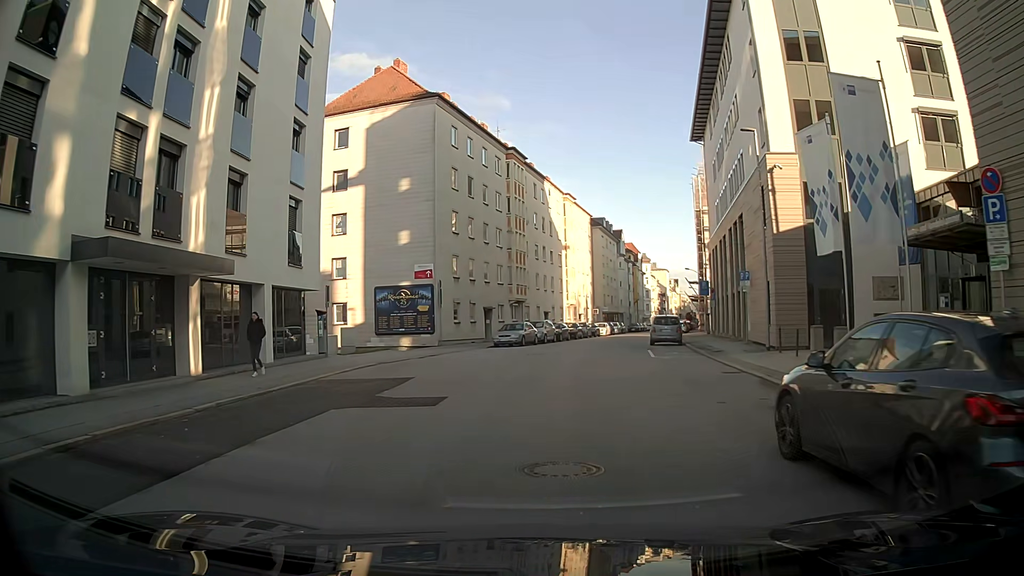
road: tertiary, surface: asphalt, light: Day
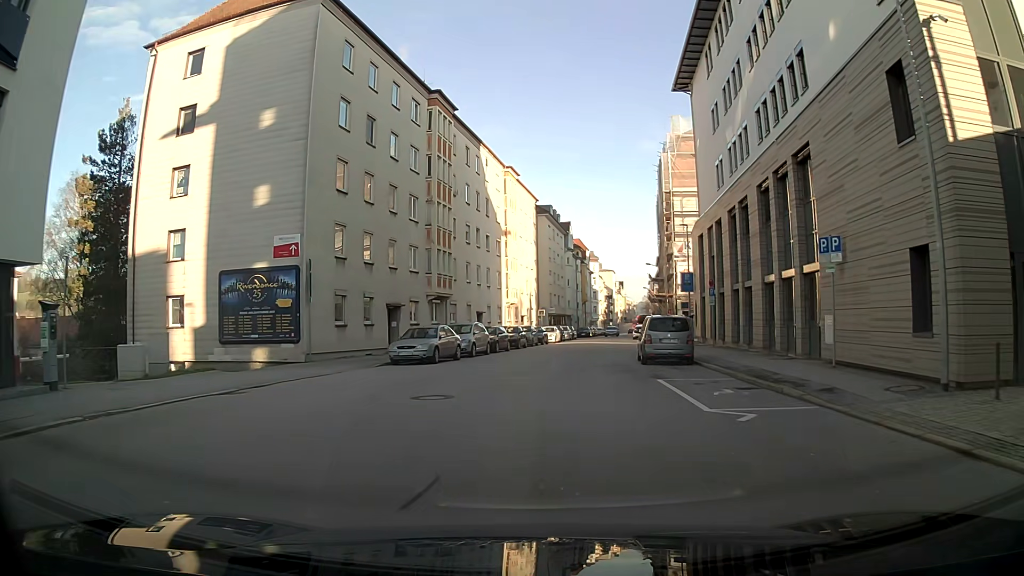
(+0.4, +14.2) m; +4°
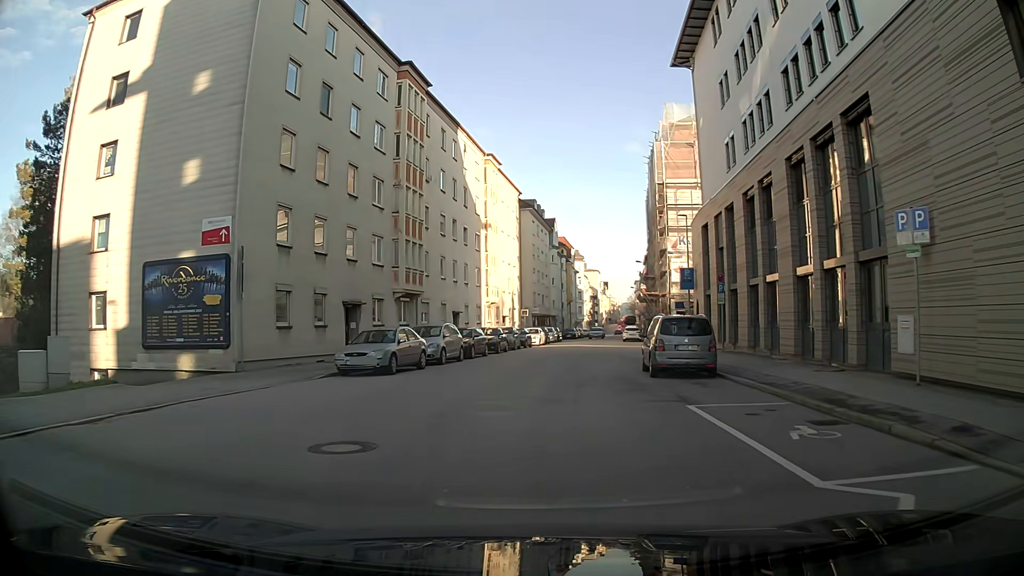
(+0.1, +4.8) m; +2°
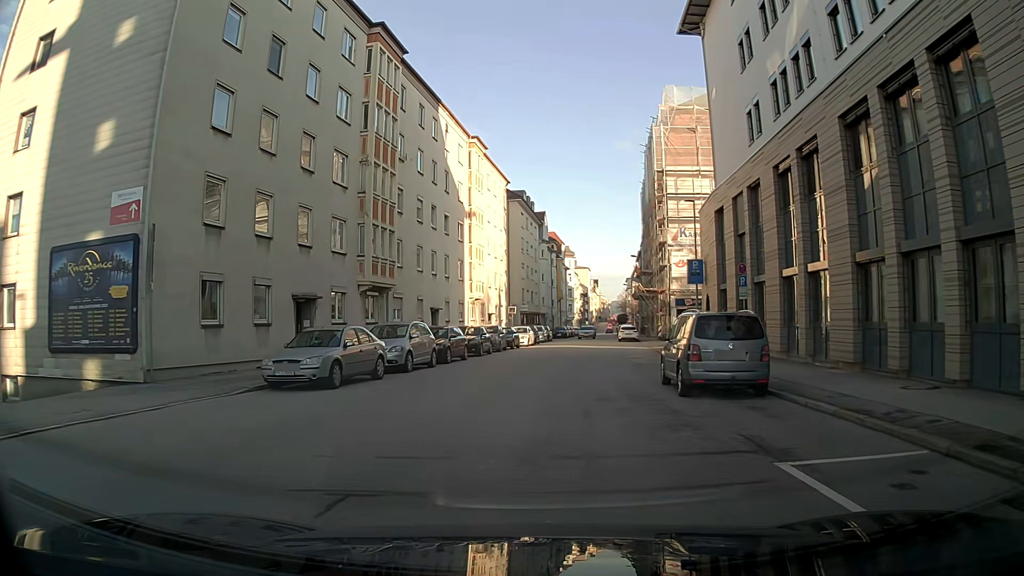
(0.0, +4.8) m; +1°
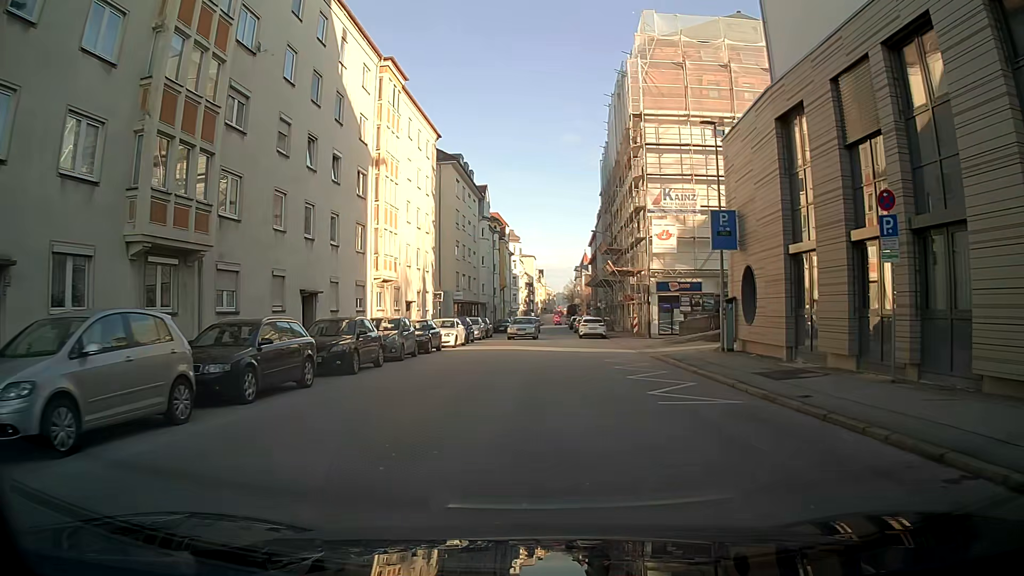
(+0.8, +14.3) m; +5°
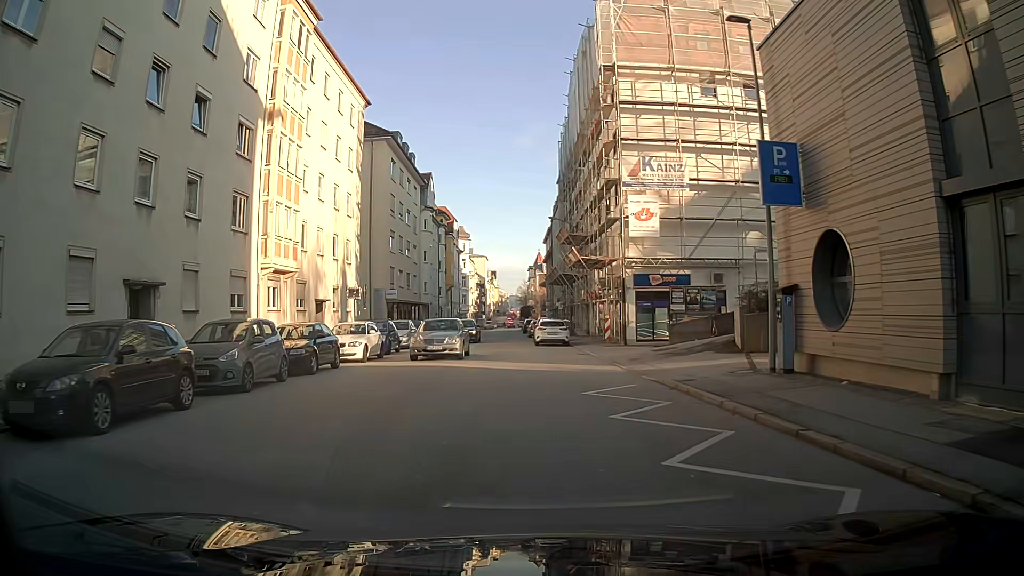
(+0.2, +9.1) m; +2°
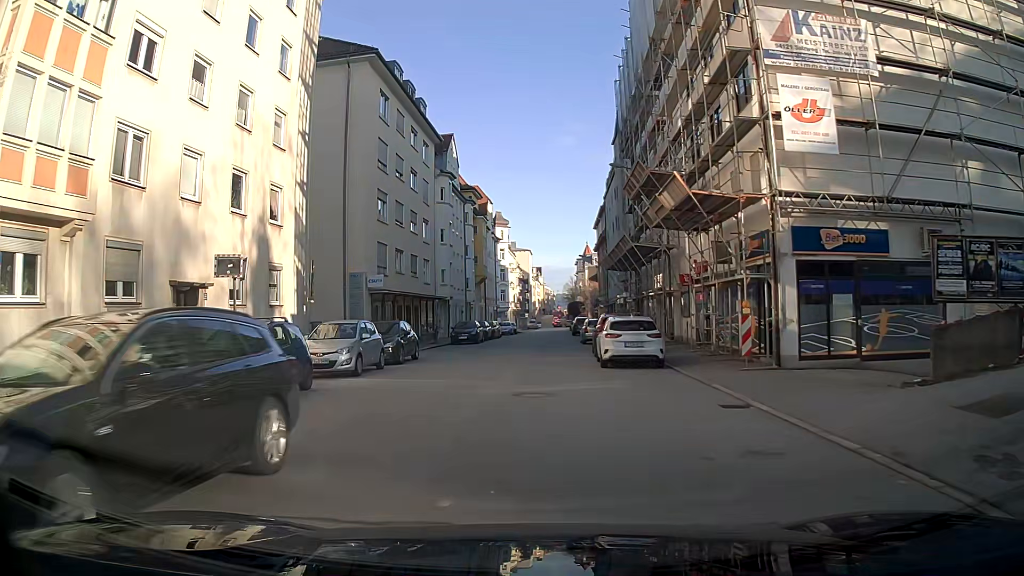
(+0.1, +17.0) m; -1°
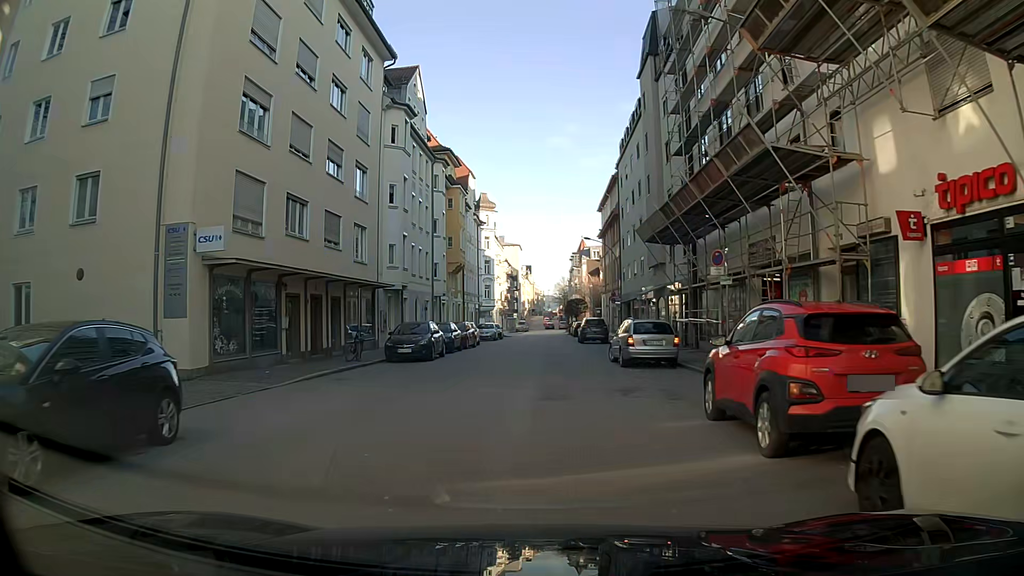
(-0.4, +17.9) m; 0°
(0, +10) (0, +20) (0, +30) (+1, +40) (+1, +50) (+1, +60) (+1, +70) (+2, +80) (0, +89) (-9, +91) m
